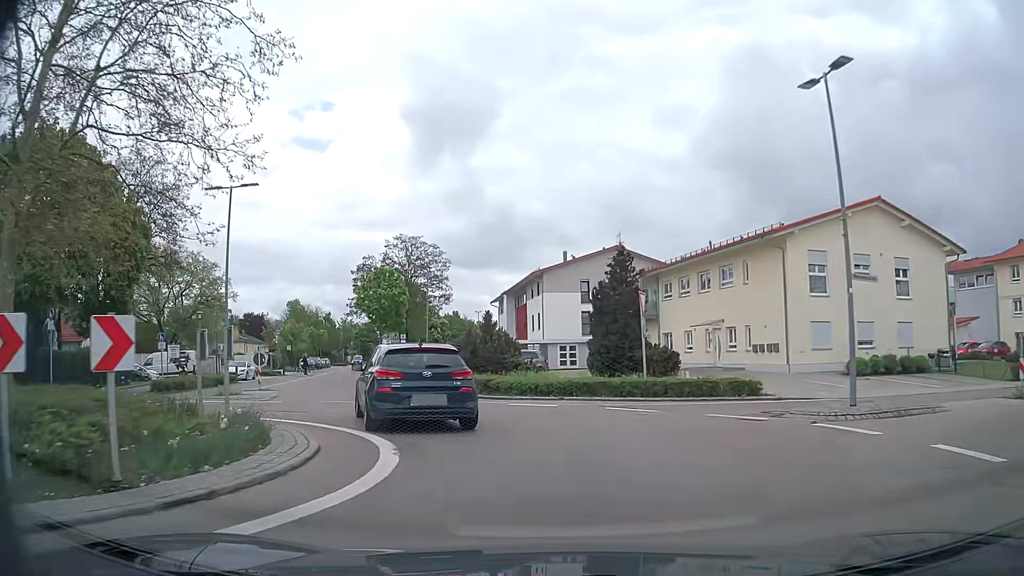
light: Day
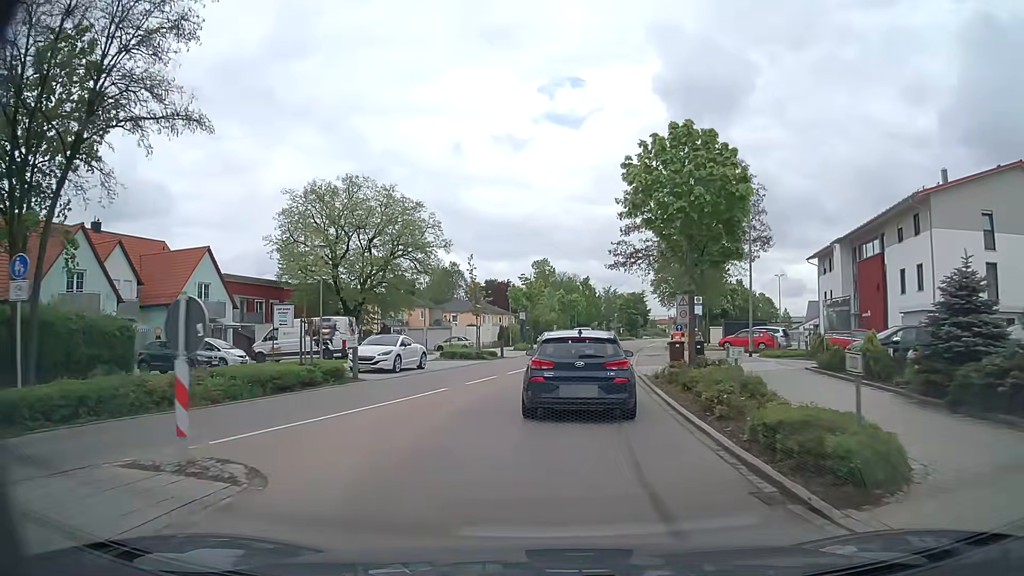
(-6.9, +24.6) m; -23°
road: tertiary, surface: asphalt
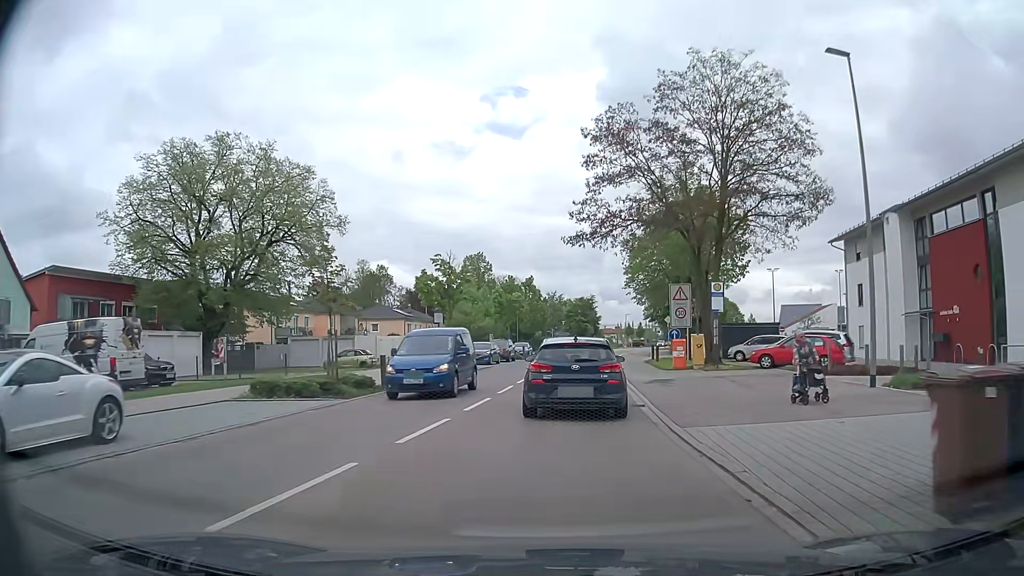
(+0.6, +18.1) m; +5°
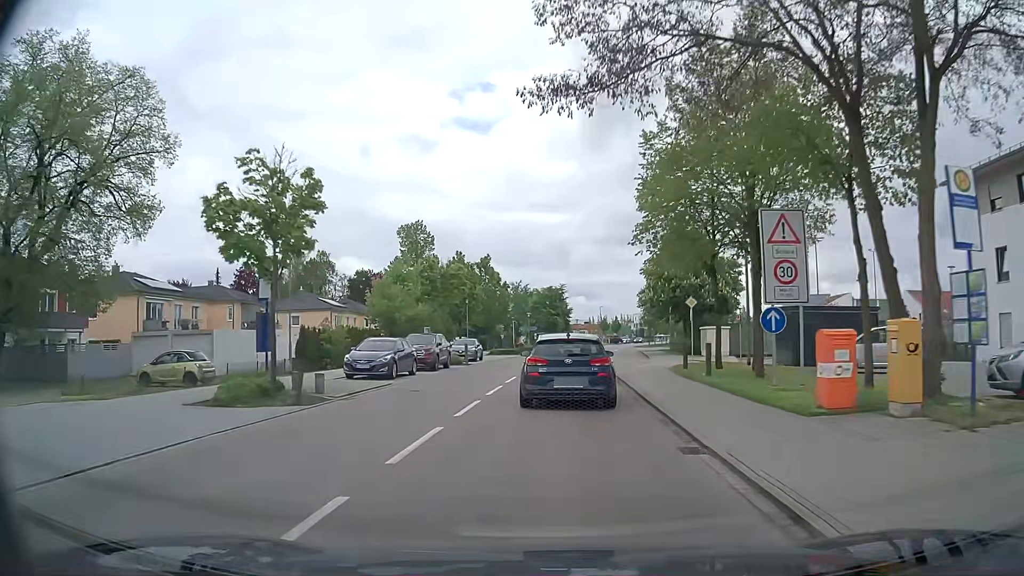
(+0.6, +19.9) m; +3°
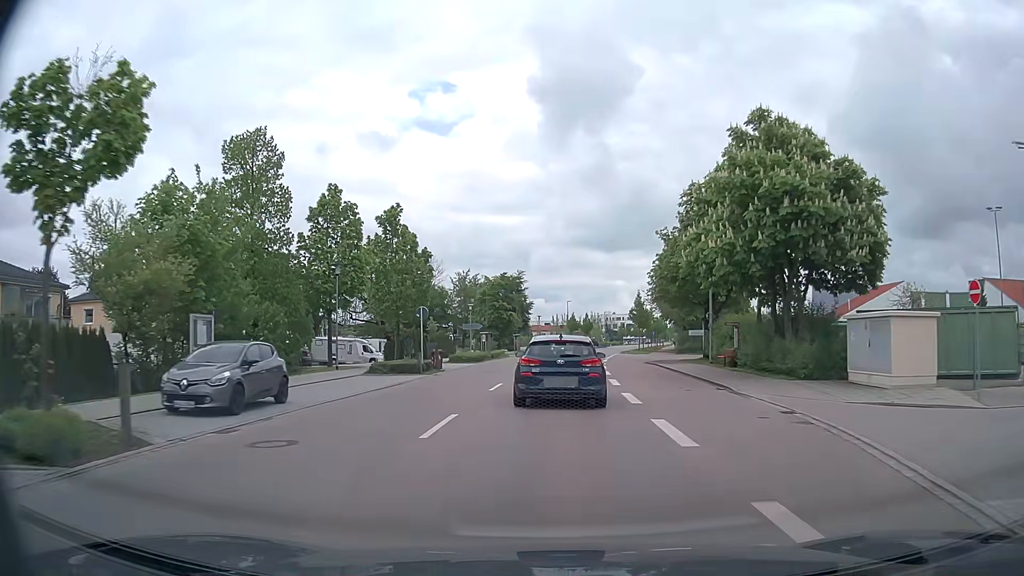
(+0.8, +29.7) m; +4°
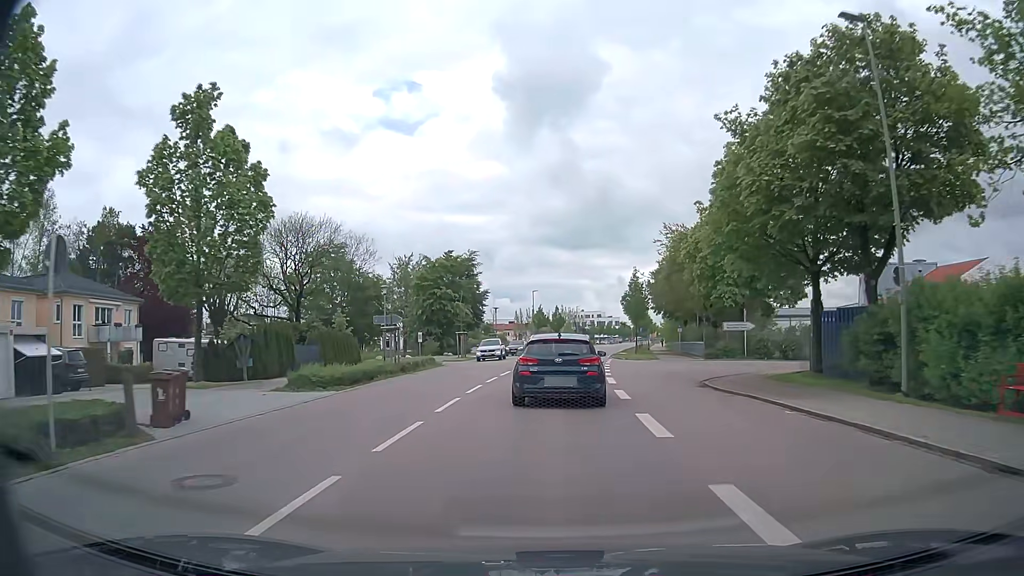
(+0.3, +23.6) m; +2°
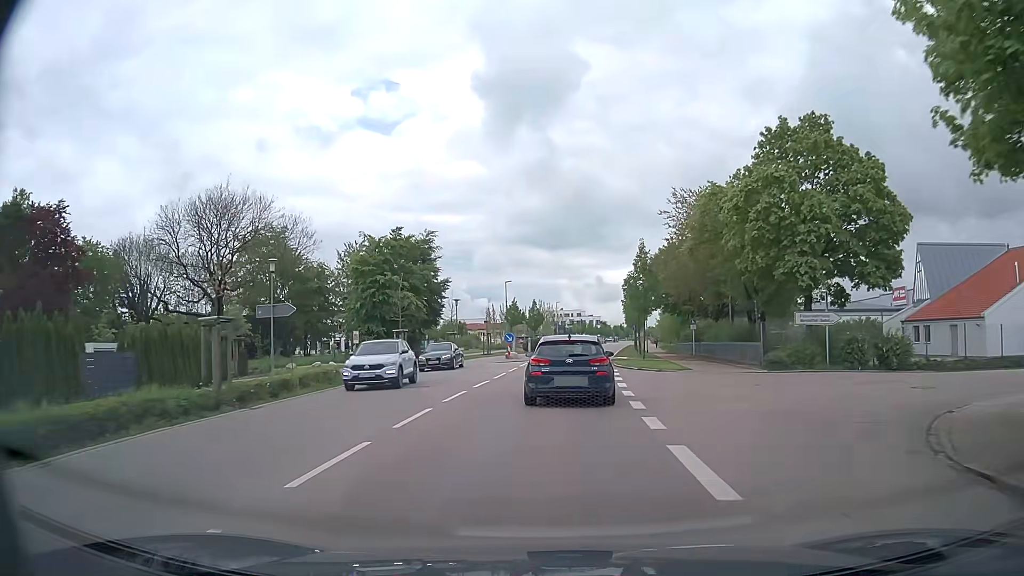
(+0.3, +15.6) m; +2°
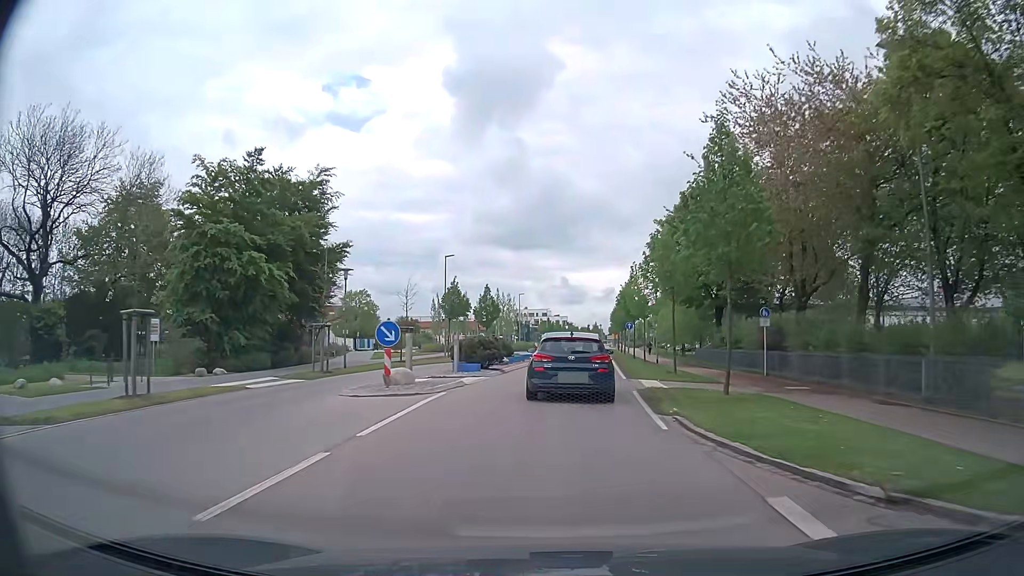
(+0.6, +24.2) m; +3°
(0, +10) (+1, +20) (+1, +30) (+2, +40) (+3, +50) (+4, +60) (+4, +70) (+5, +80) (+6, +90) (+7, +100) m
